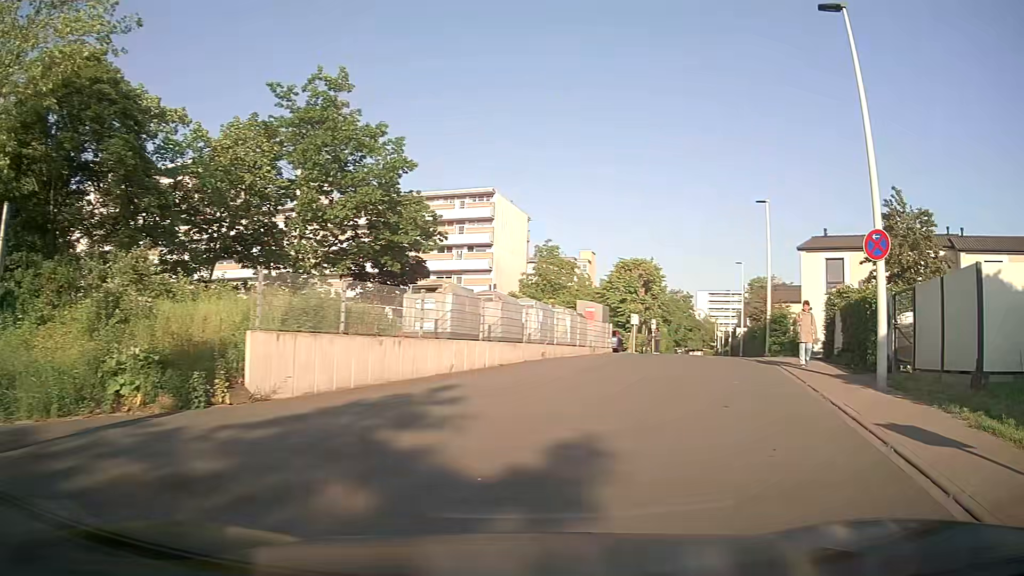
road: residential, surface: asphalt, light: Day
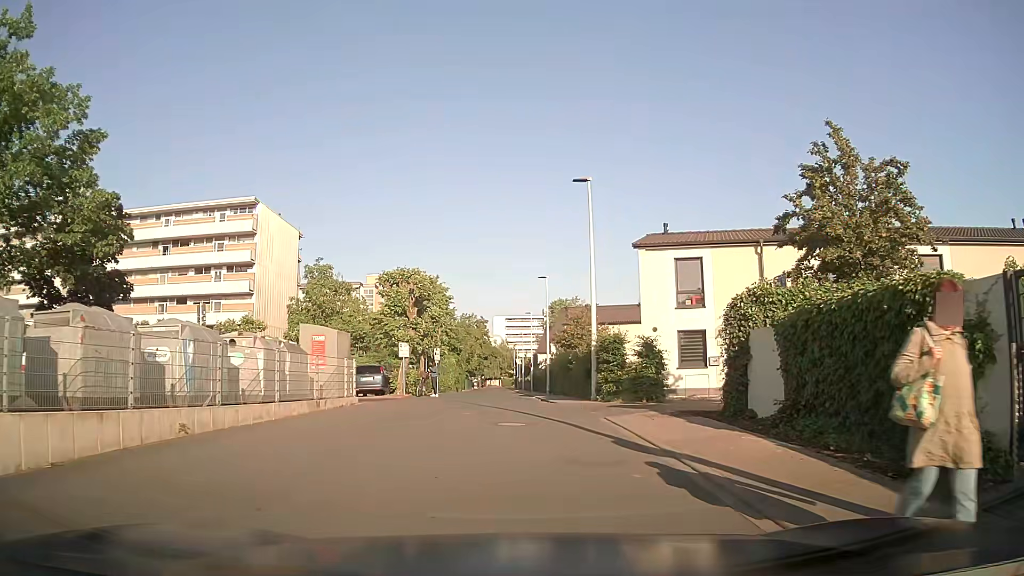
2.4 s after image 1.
(+3.0, +10.6) m; +19°
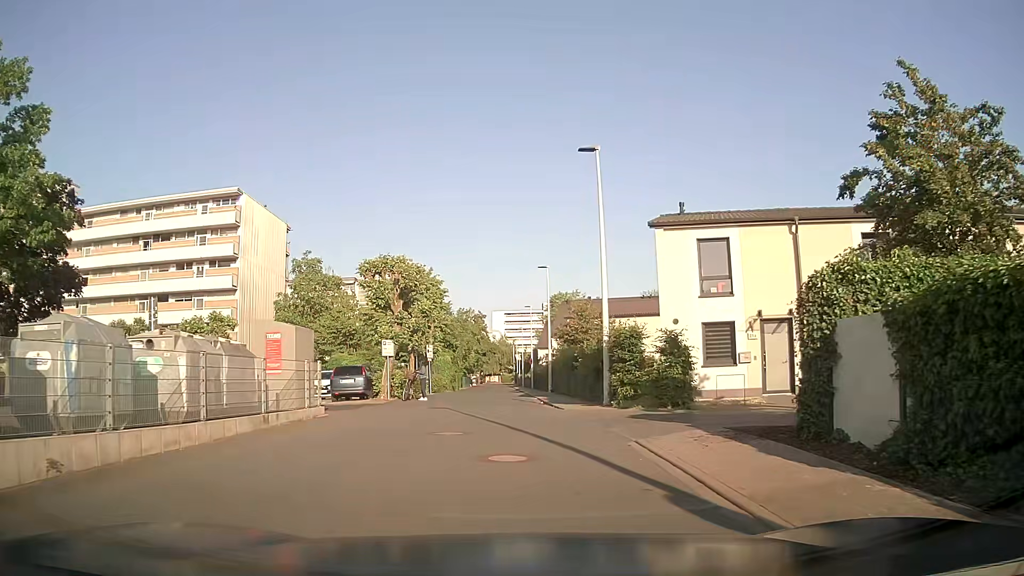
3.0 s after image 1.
(+0.1, +3.5) m; +1°
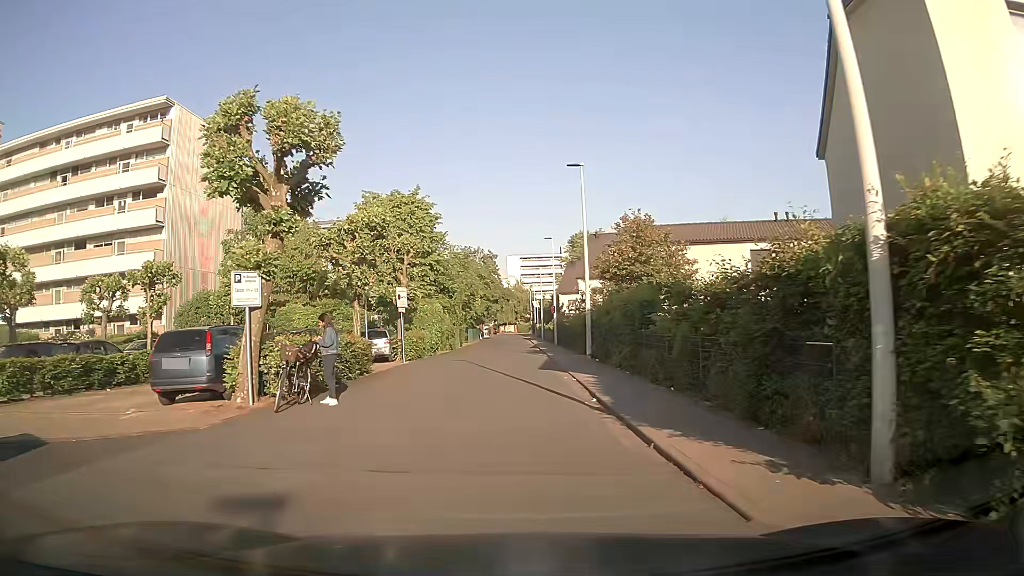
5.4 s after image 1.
(-0.1, +15.3) m; -2°
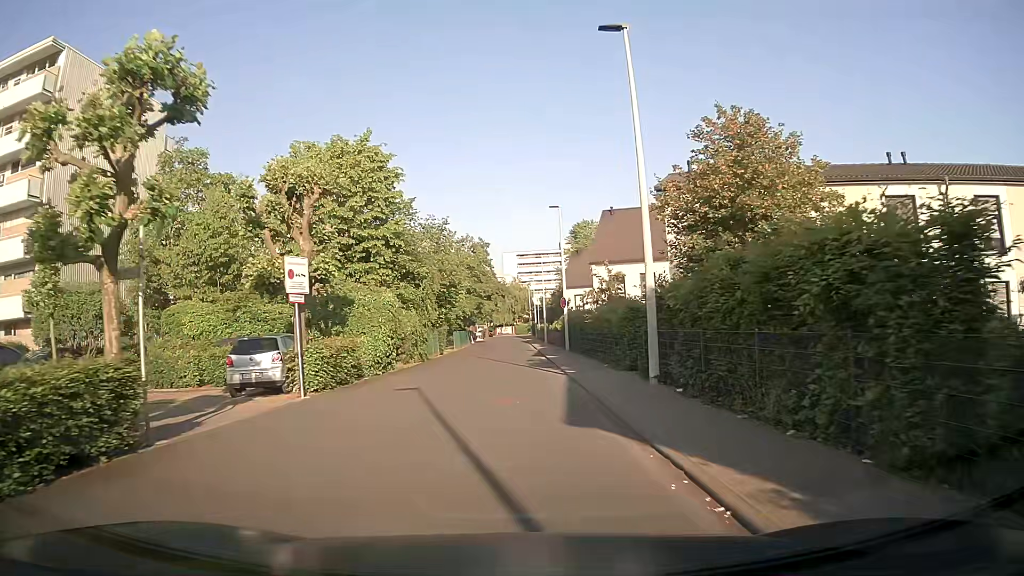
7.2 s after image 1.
(+0.1, +13.4) m; 0°
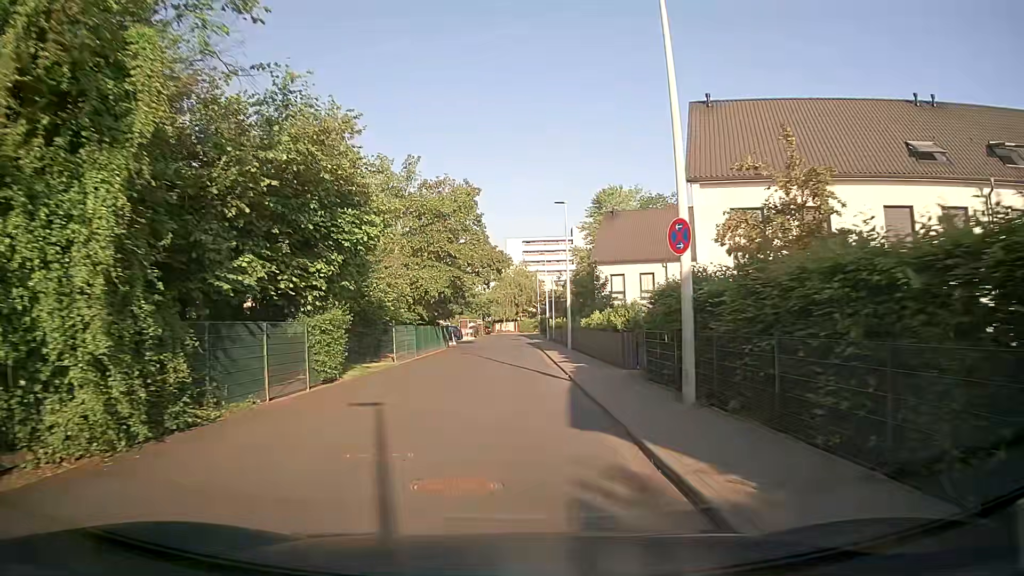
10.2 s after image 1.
(+0.1, +26.2) m; -1°
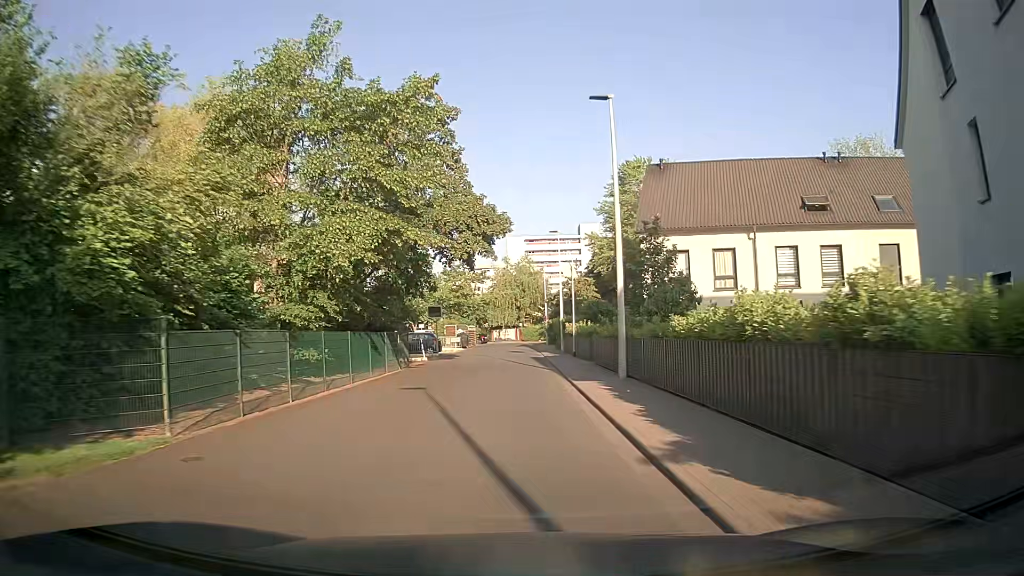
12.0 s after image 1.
(+0.3, +17.9) m; 0°
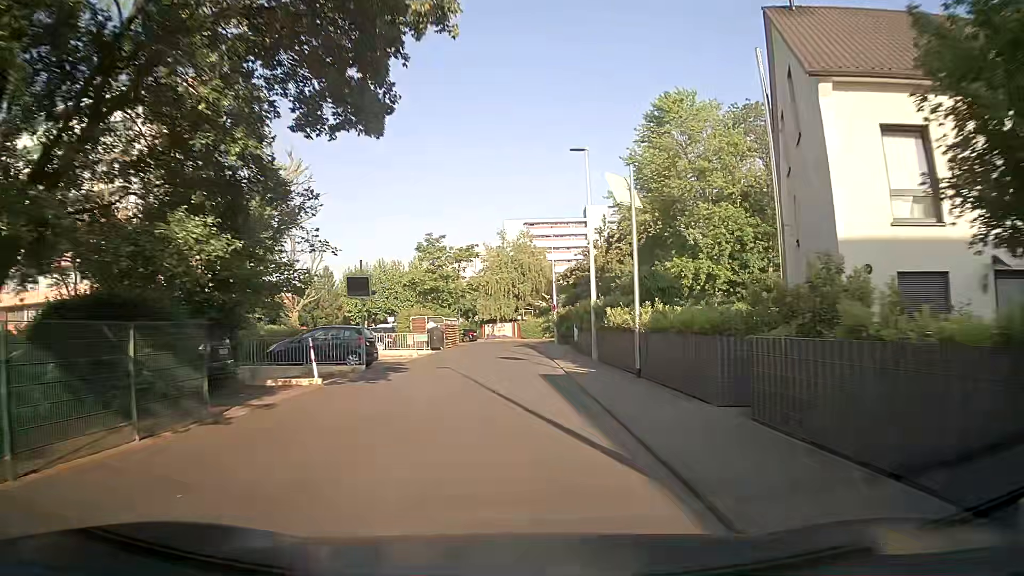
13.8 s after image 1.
(+0.1, +19.1) m; 0°
